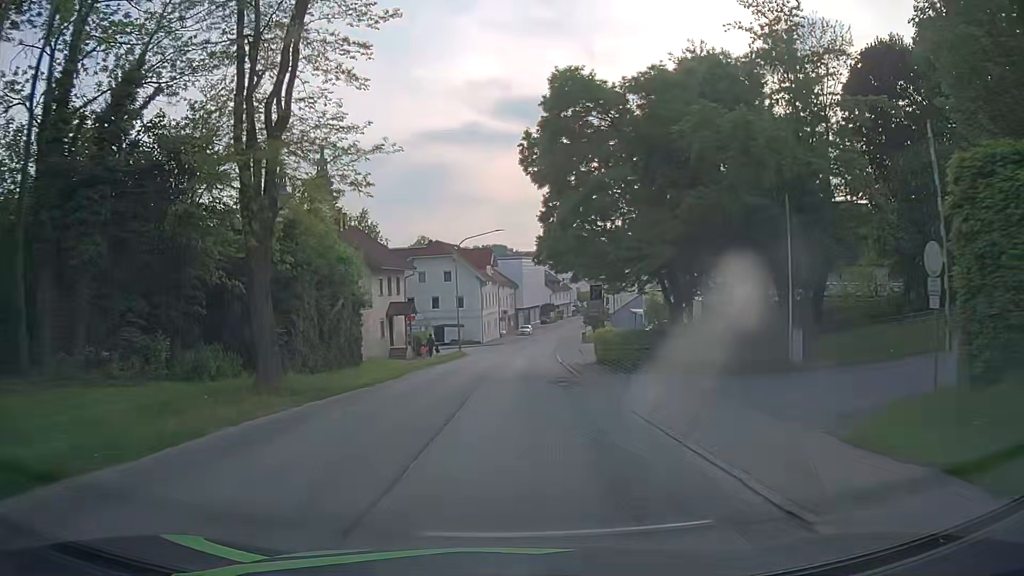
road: secondary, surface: asphalt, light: Day
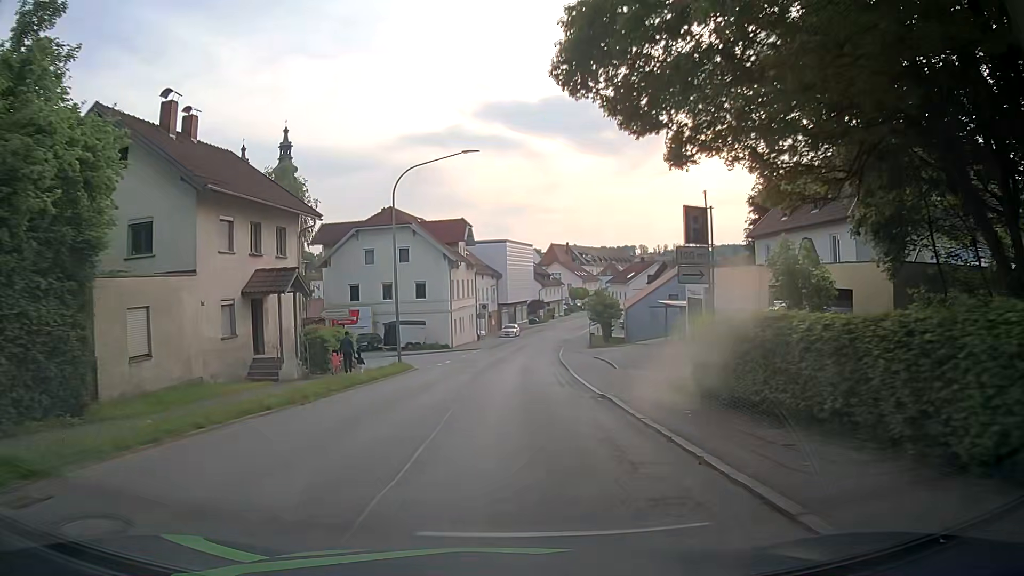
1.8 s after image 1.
(+0.4, +22.0) m; +1°
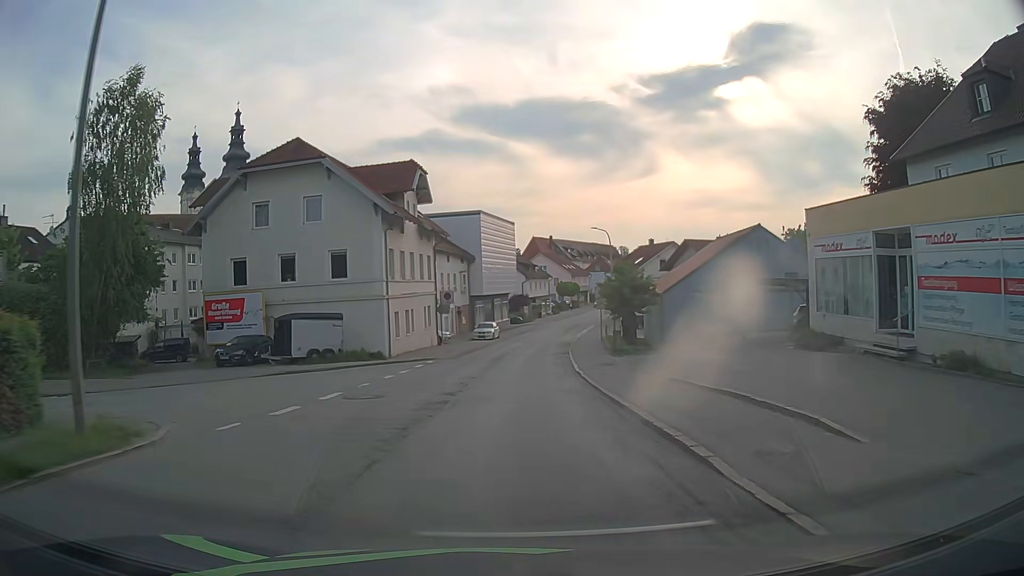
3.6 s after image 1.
(+0.5, +21.9) m; +3°
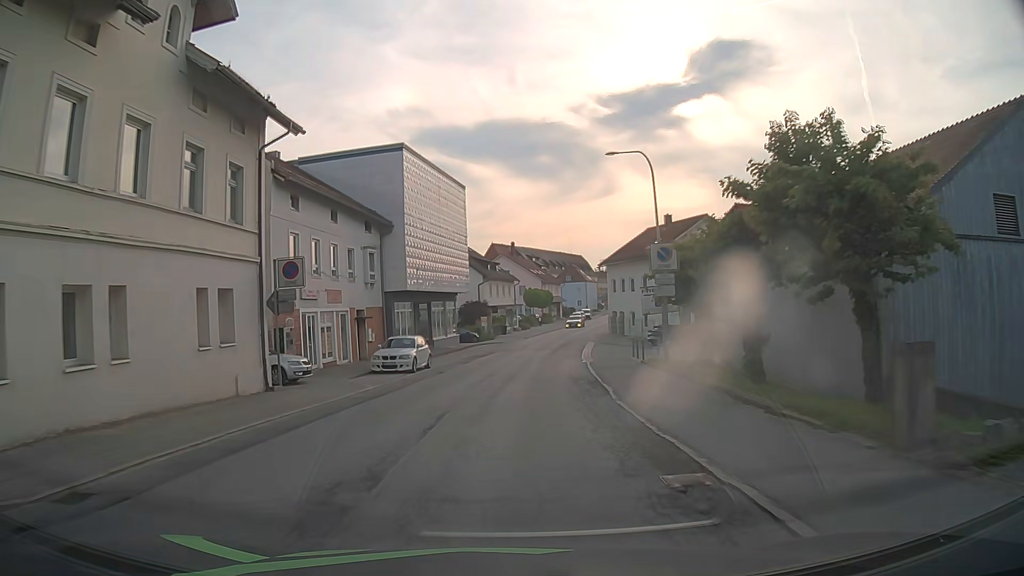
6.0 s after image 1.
(+0.6, +29.1) m; +3°
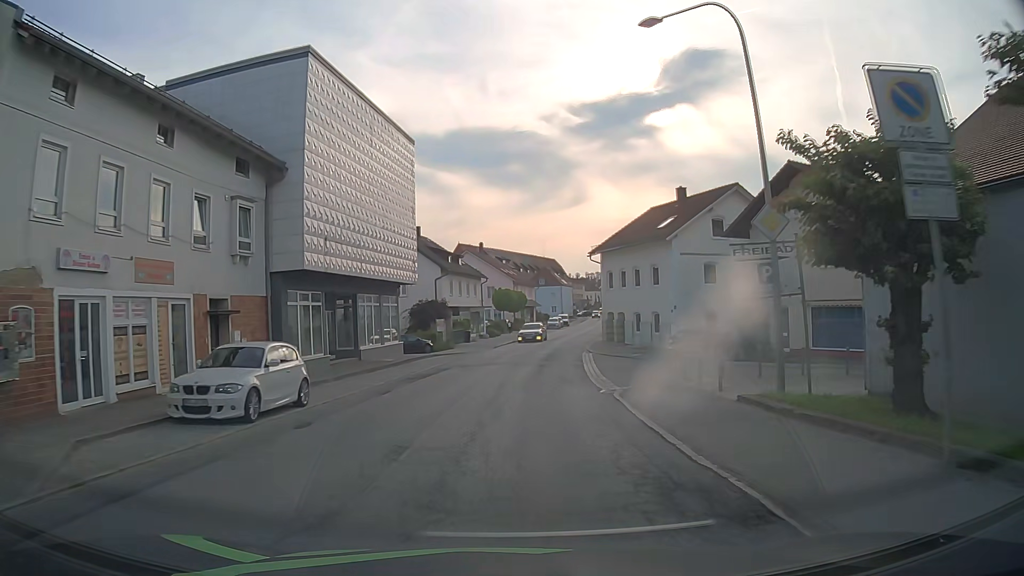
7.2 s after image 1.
(+0.3, +14.4) m; +3°
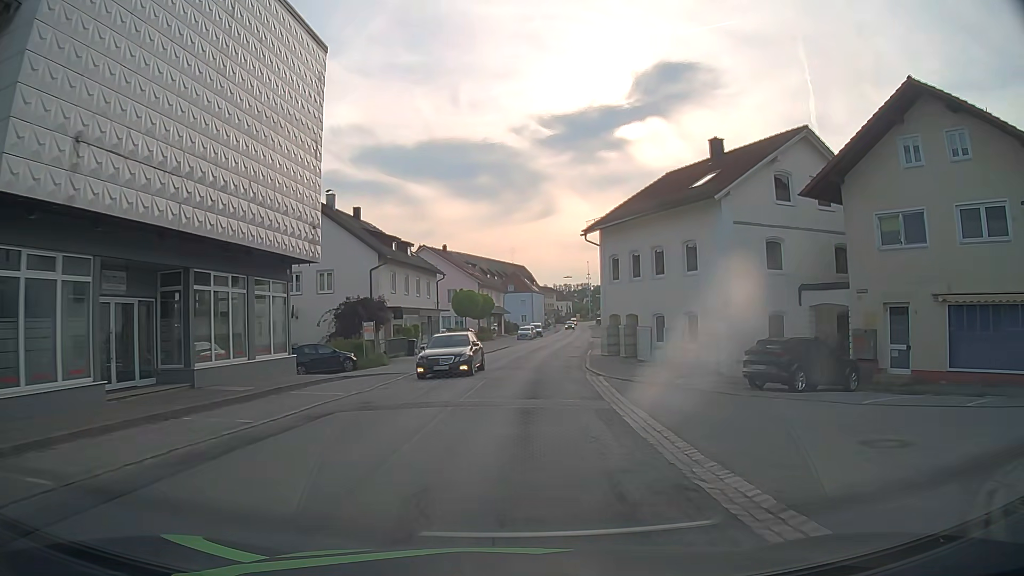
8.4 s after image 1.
(+0.4, +14.5) m; +3°
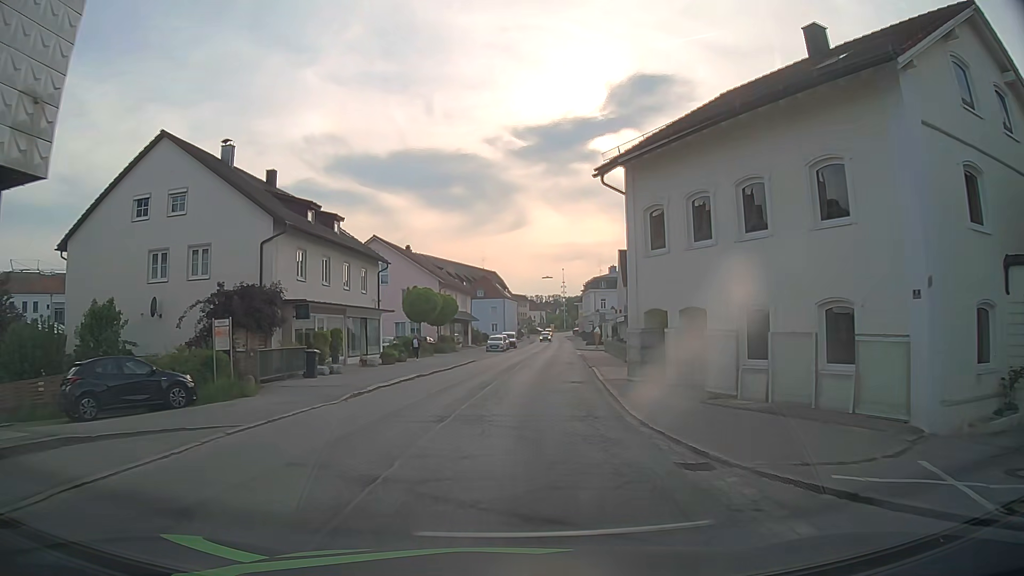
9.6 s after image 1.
(+0.3, +14.5) m; +2°
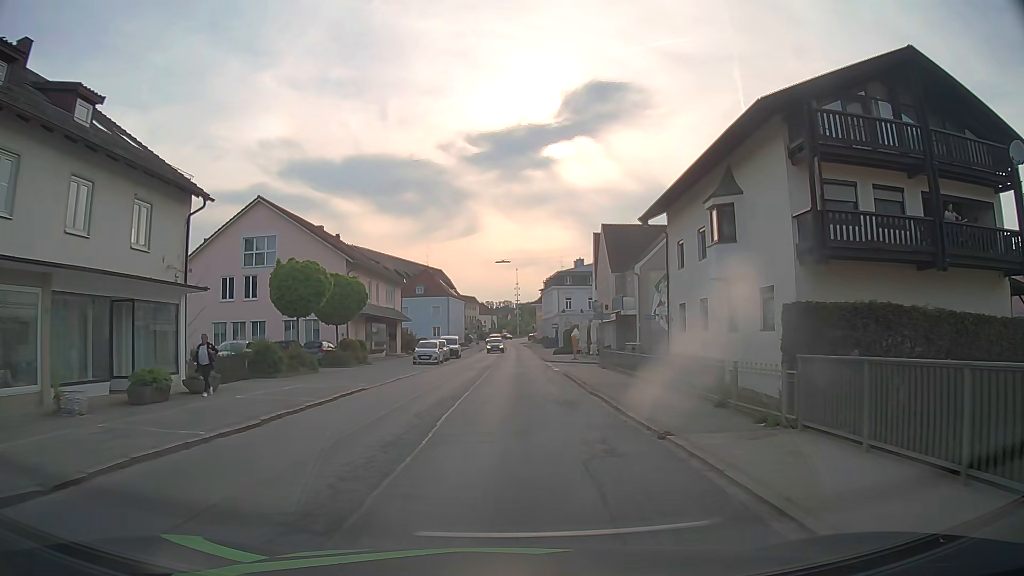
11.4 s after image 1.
(+0.7, +20.5) m; +4°
